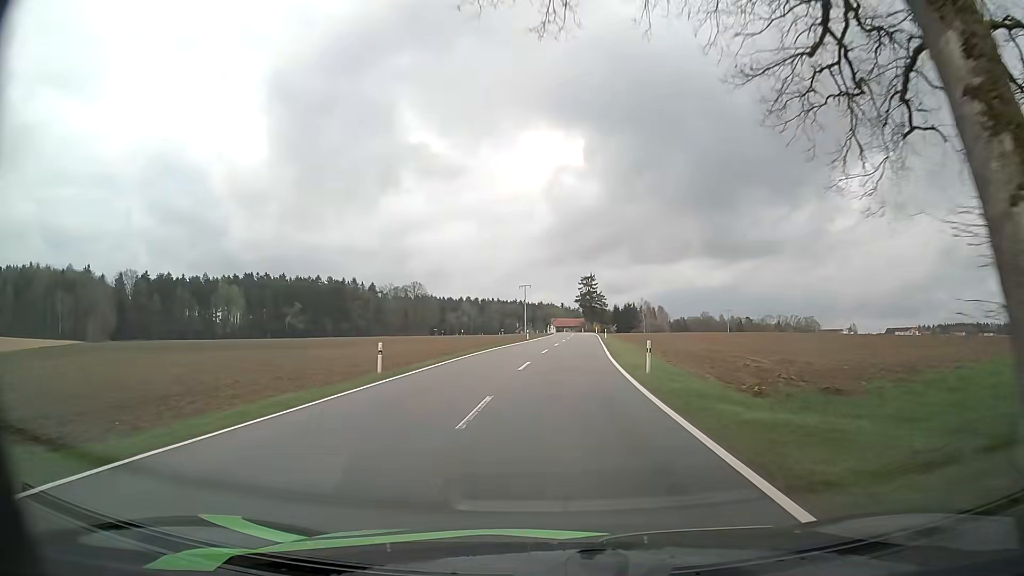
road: tertiary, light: Day
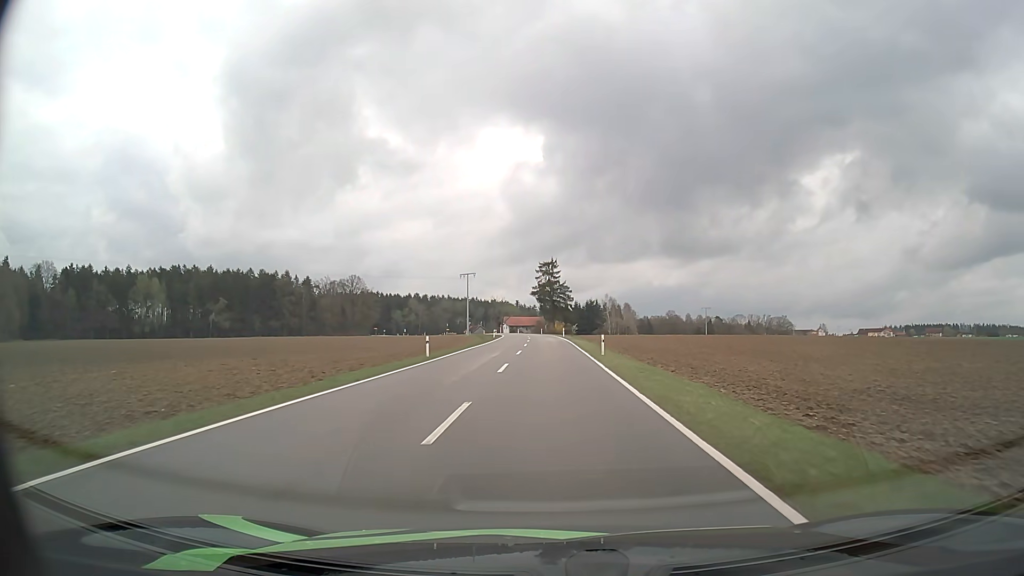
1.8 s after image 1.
(+1.2, +35.3) m; +4°
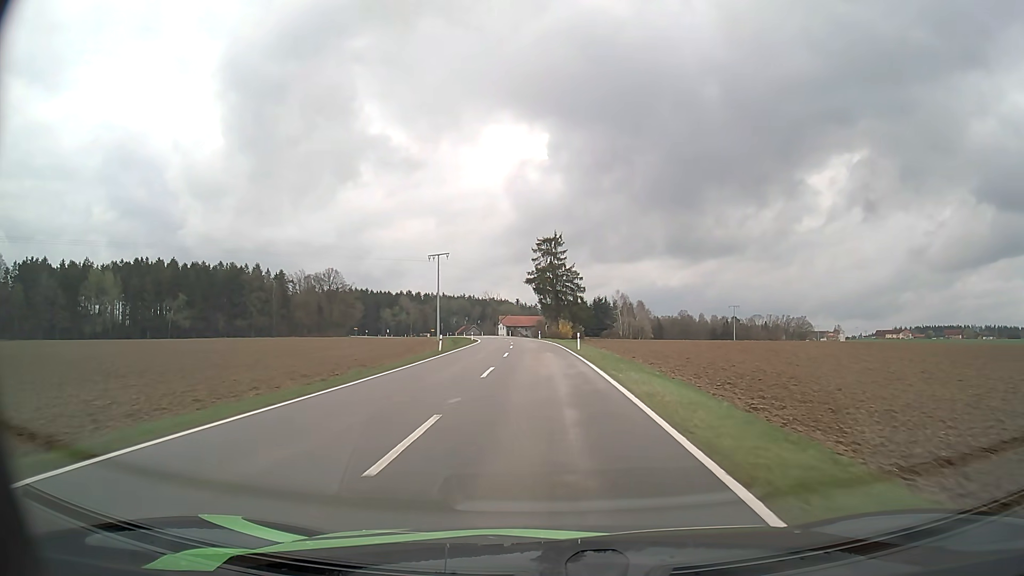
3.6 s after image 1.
(+0.2, +35.7) m; 0°
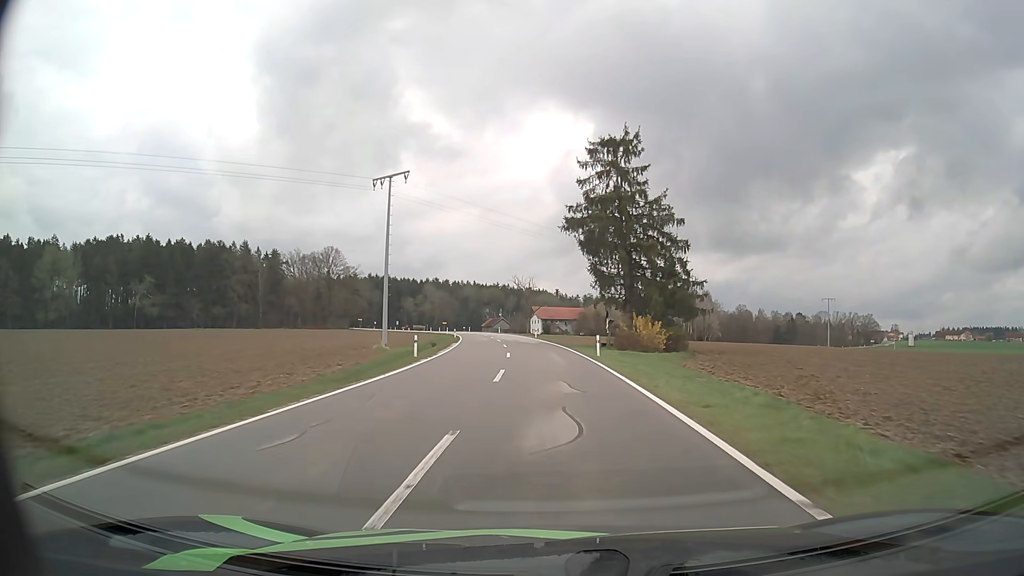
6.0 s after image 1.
(-1.3, +46.8) m; -3°
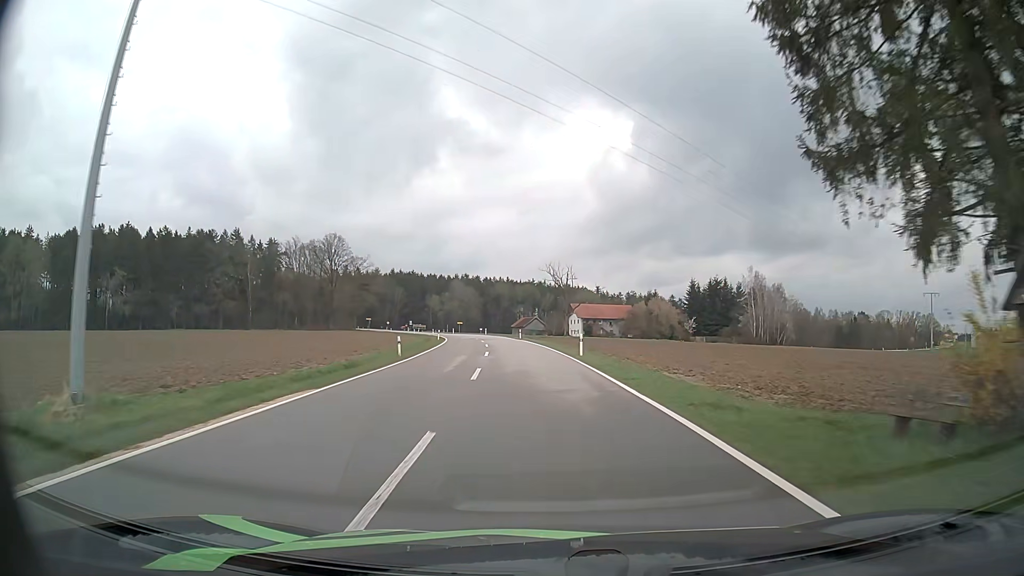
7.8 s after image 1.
(-0.8, +34.0) m; -3°
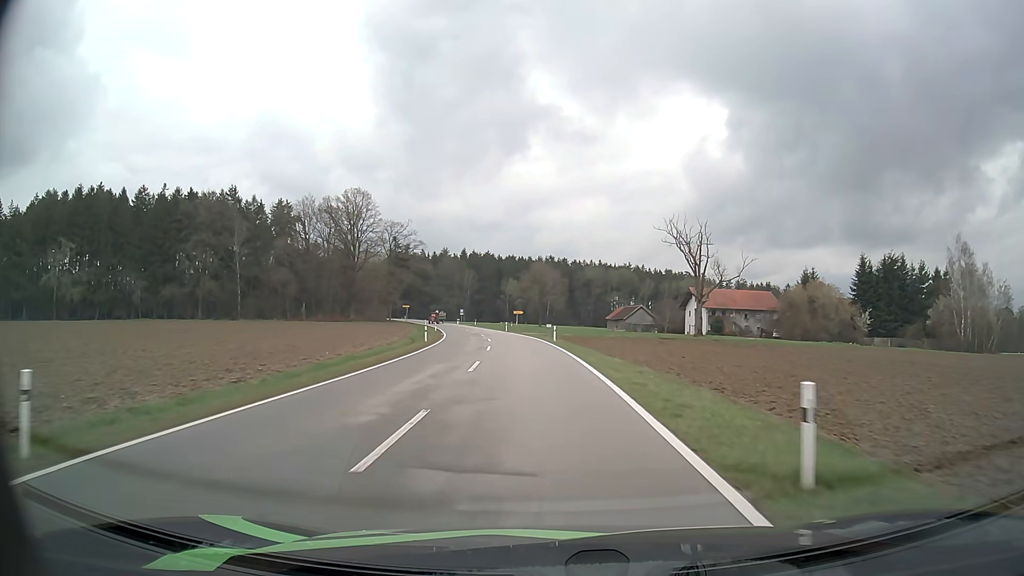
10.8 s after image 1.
(-3.7, +55.1) m; -8°
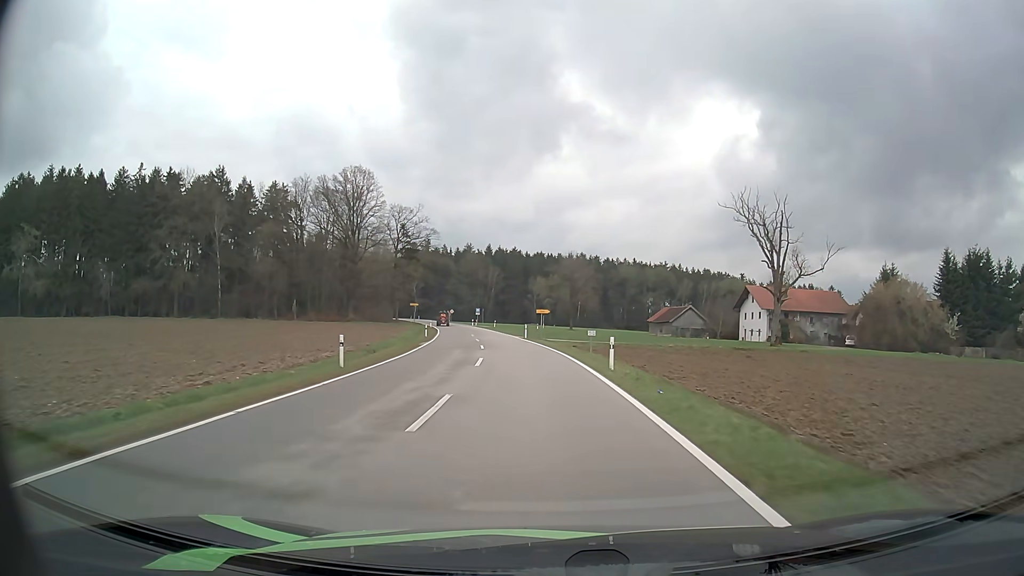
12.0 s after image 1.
(-0.5, +20.2) m; -3°
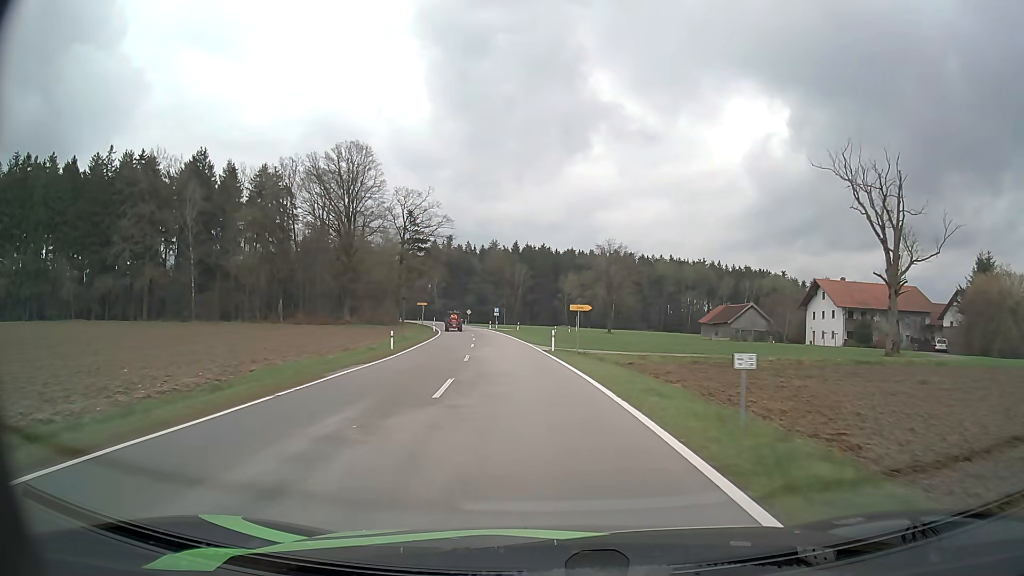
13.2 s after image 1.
(-0.4, +19.0) m; -2°
(0, +10) (-1, +20) (-1, +30) (-2, +40) (-4, +50) (-5, +60) (-6, +70) (-8, +80) (-10, +89) (-12, +99) m
